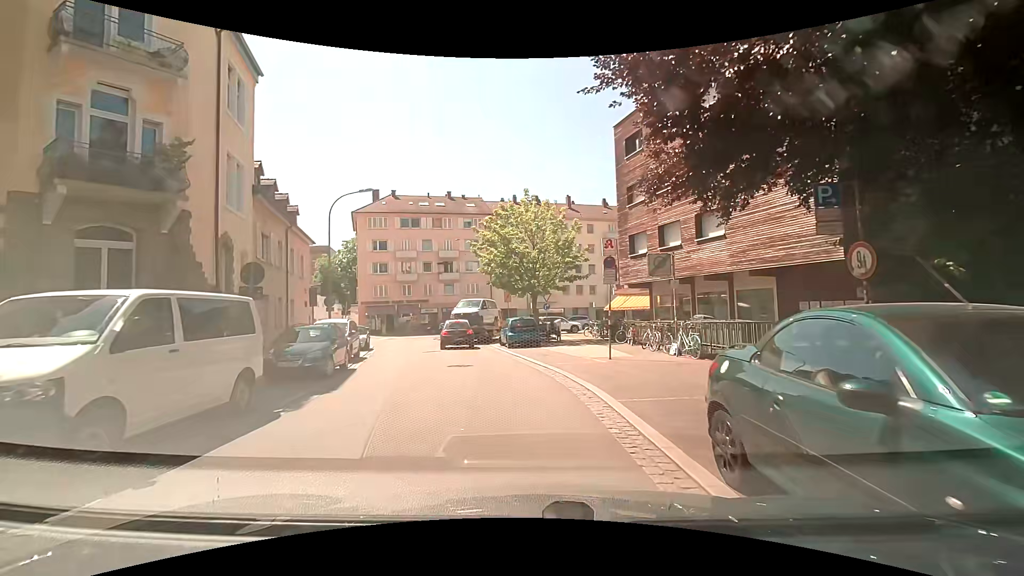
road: residential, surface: asphalt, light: Day
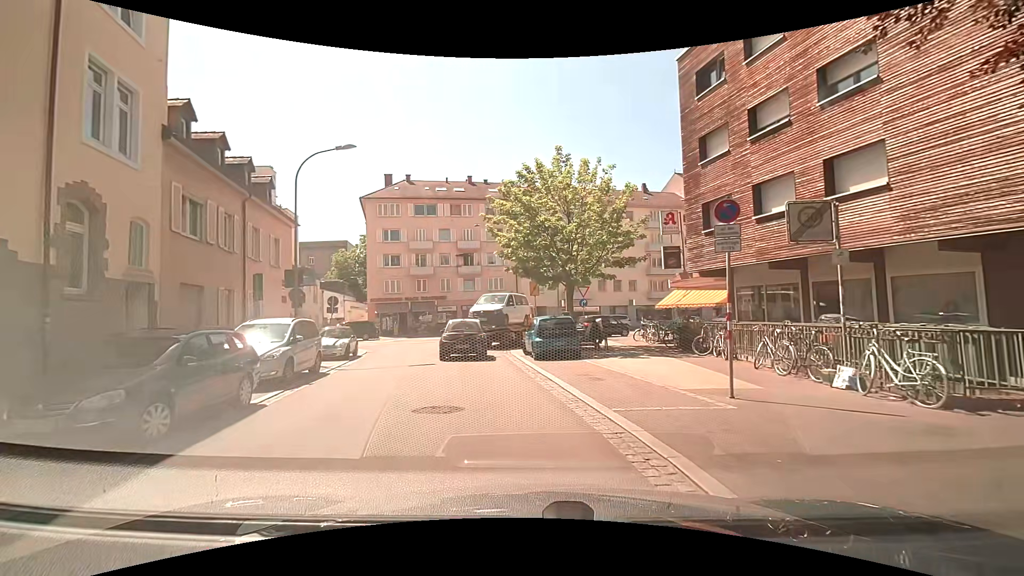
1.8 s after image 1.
(+0.3, +7.3) m; -1°
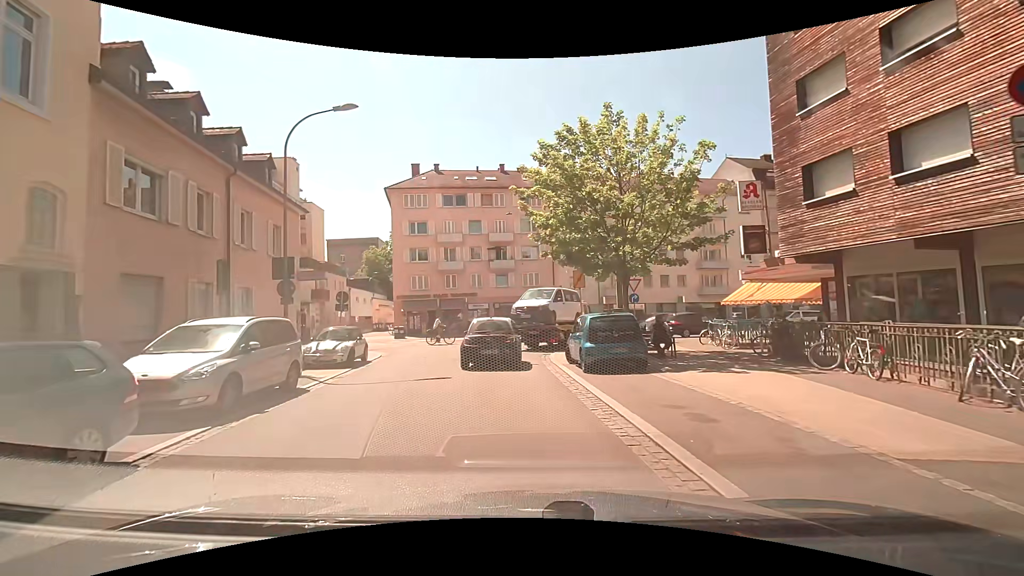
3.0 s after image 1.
(-0.1, +4.3) m; -4°
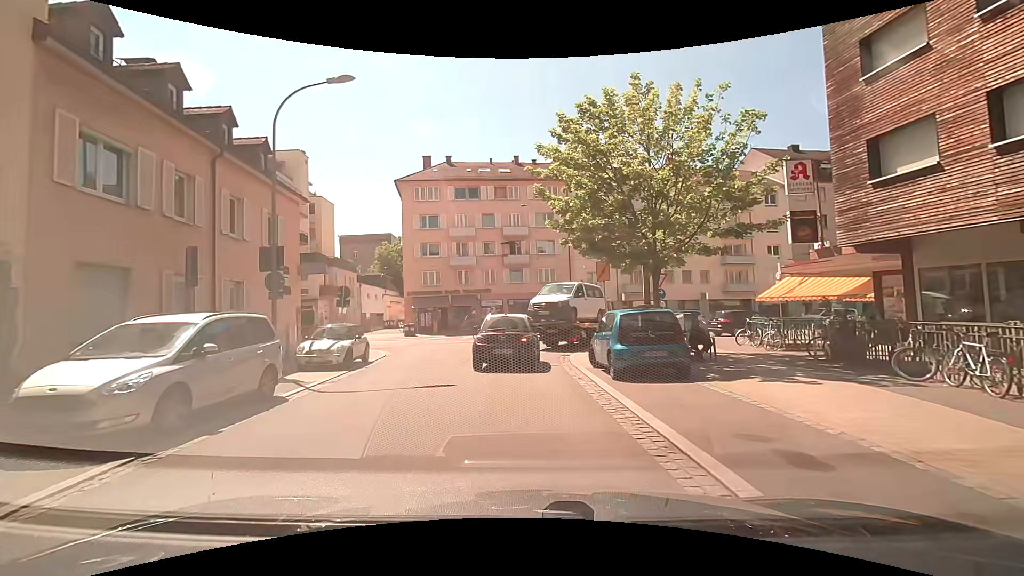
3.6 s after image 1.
(0.0, +1.9) m; -3°
